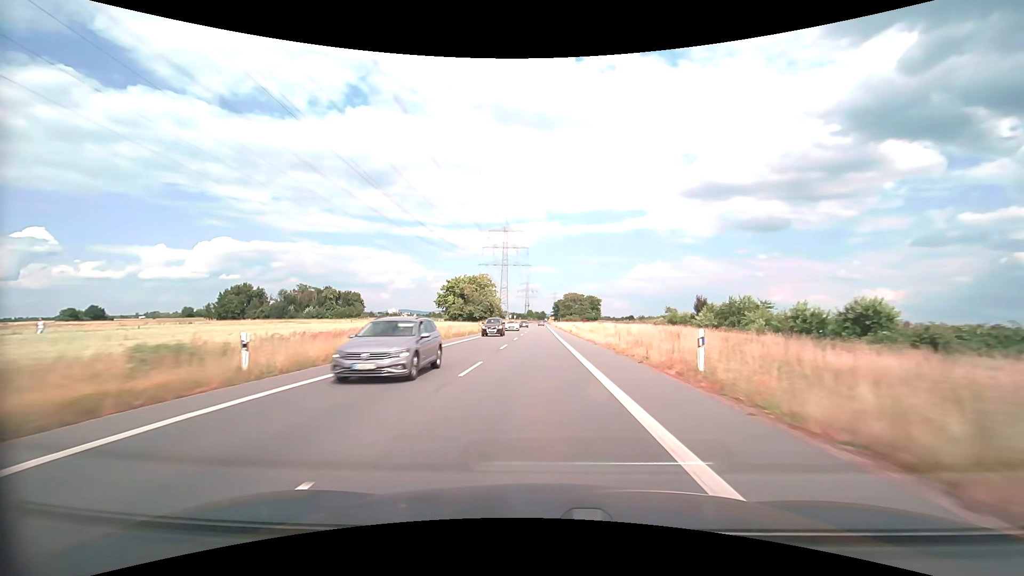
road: secondary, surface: asphalt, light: Day
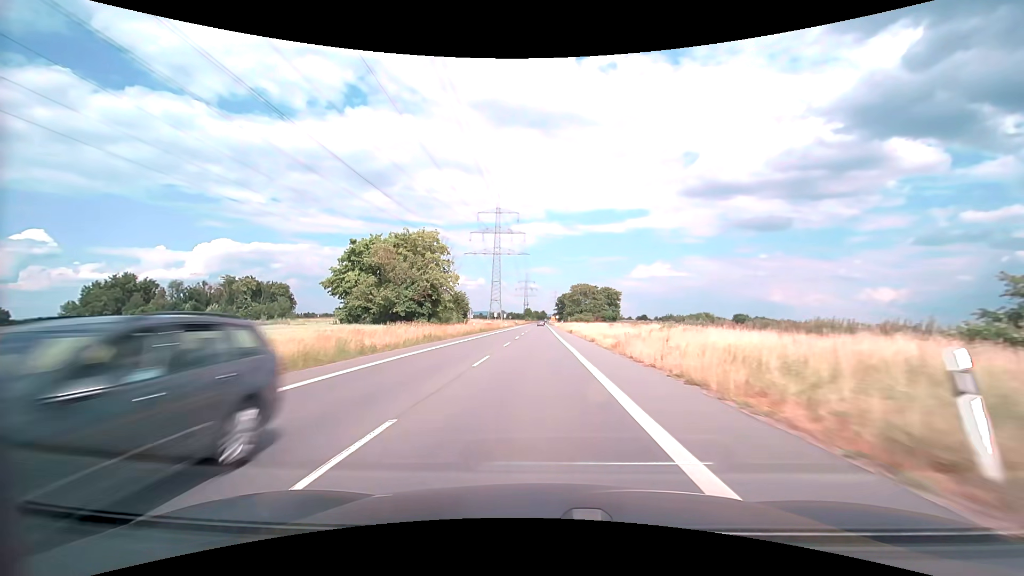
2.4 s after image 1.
(0.0, +57.7) m; 0°
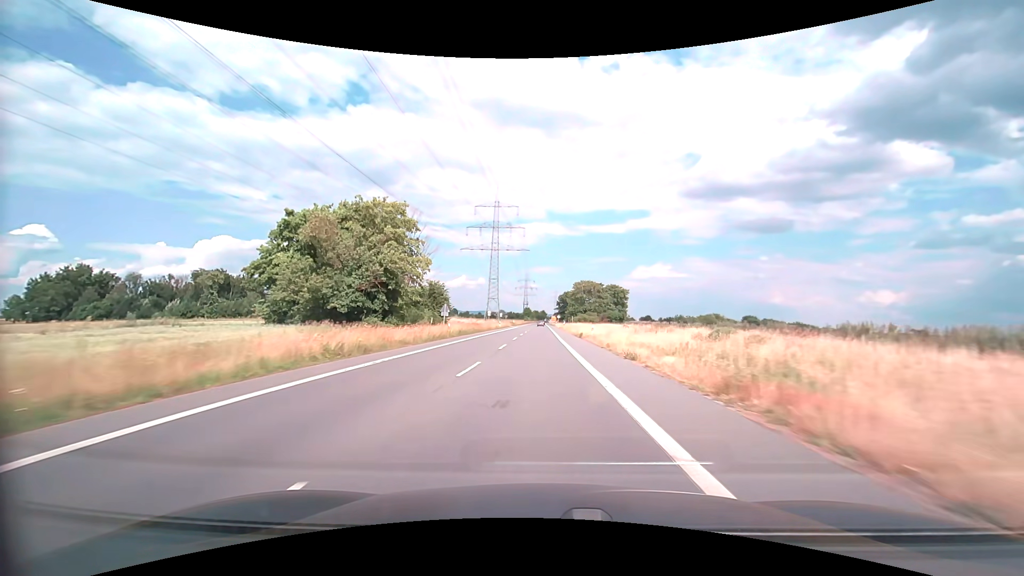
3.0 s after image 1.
(0.0, +14.7) m; 0°
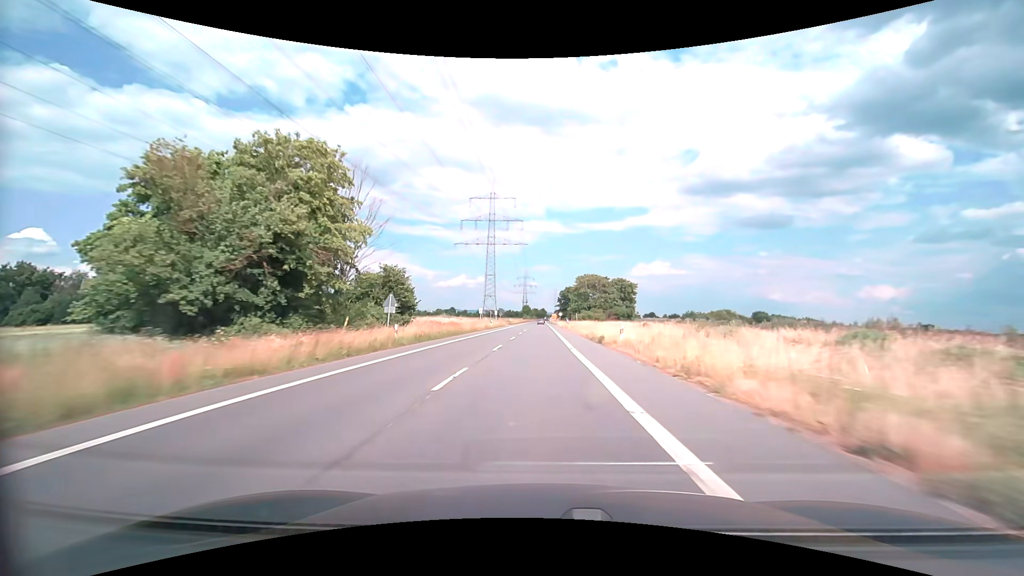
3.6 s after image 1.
(0.0, +14.7) m; 0°
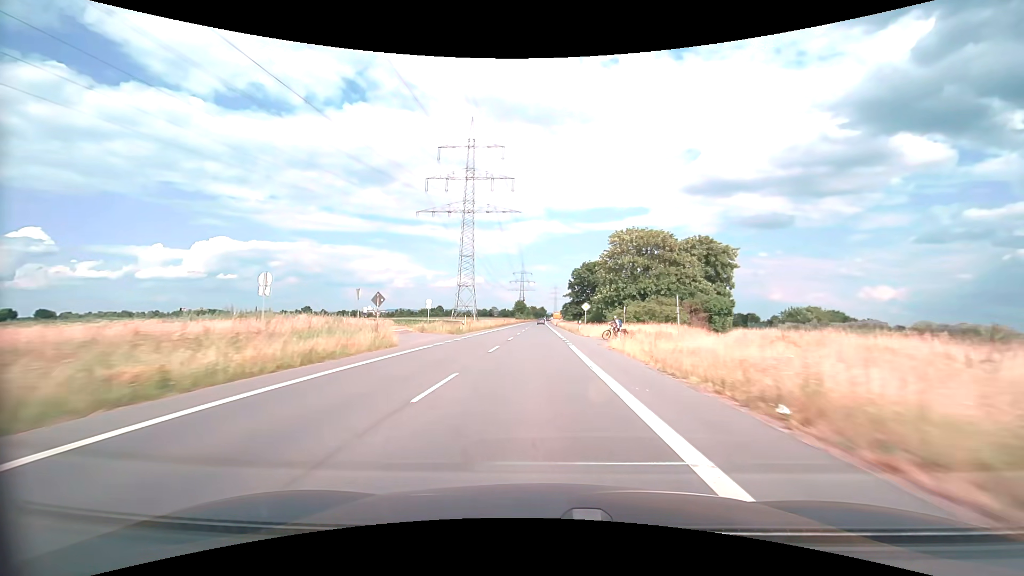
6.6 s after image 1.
(-0.1, +73.4) m; 0°
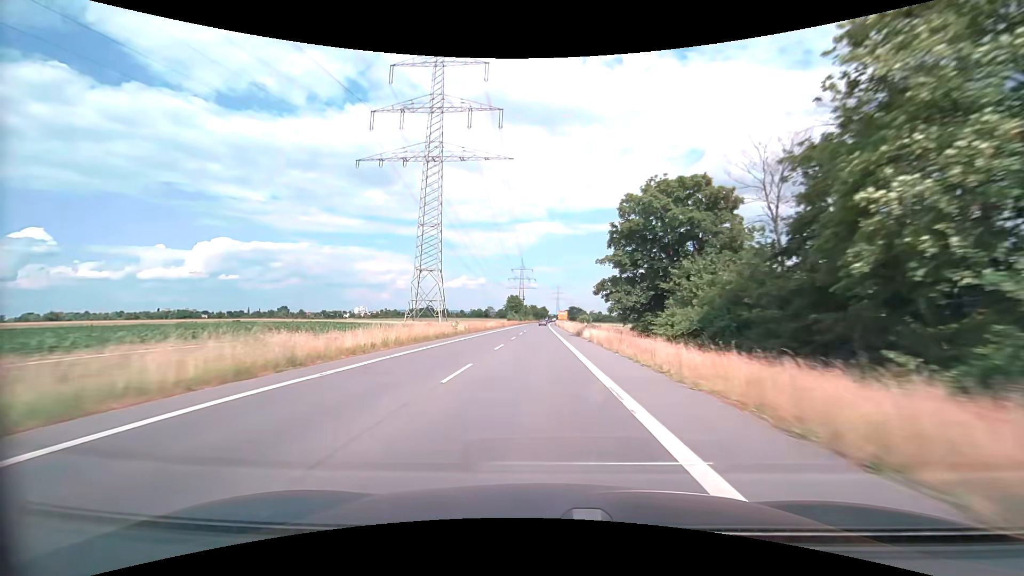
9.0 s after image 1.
(0.0, +57.3) m; 0°
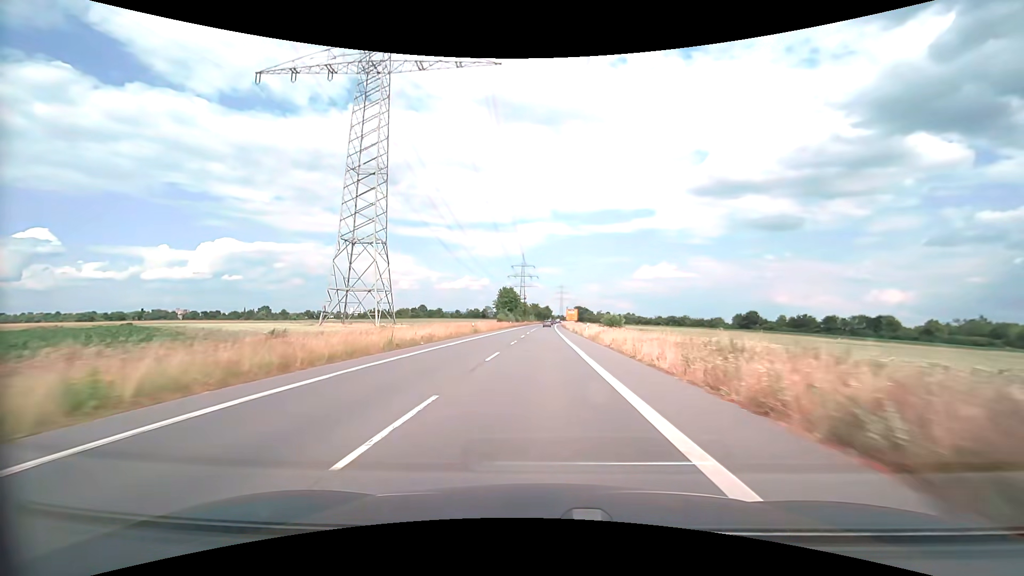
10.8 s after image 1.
(-0.2, +42.1) m; 0°
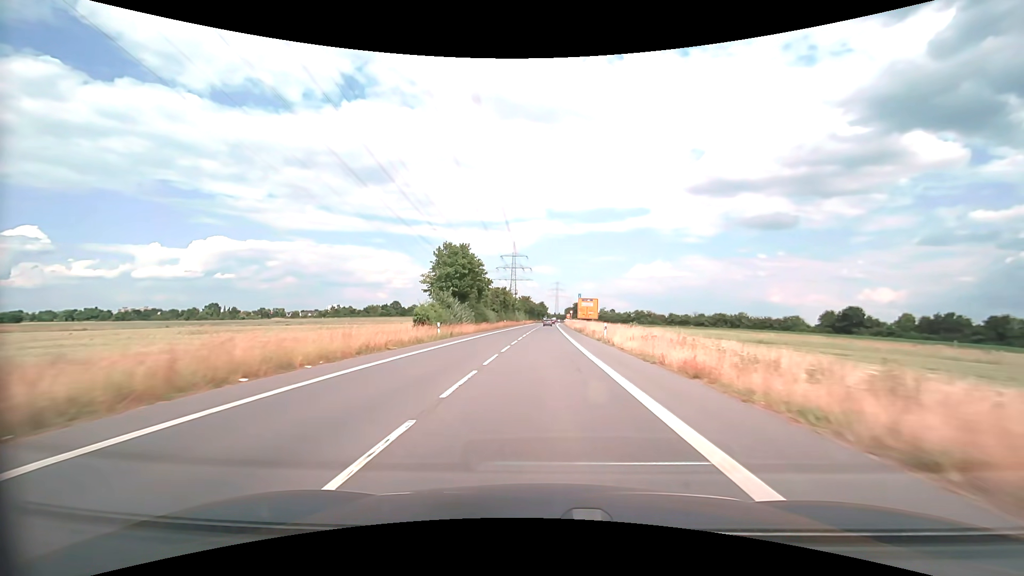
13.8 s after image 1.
(-0.2, +67.8) m; 0°
(0, +10) (0, +20) (0, +30) (0, +40) (0, +50) (+1, +60) (+1, +70) (+1, +80) (+1, +90) (+2, +100) m
